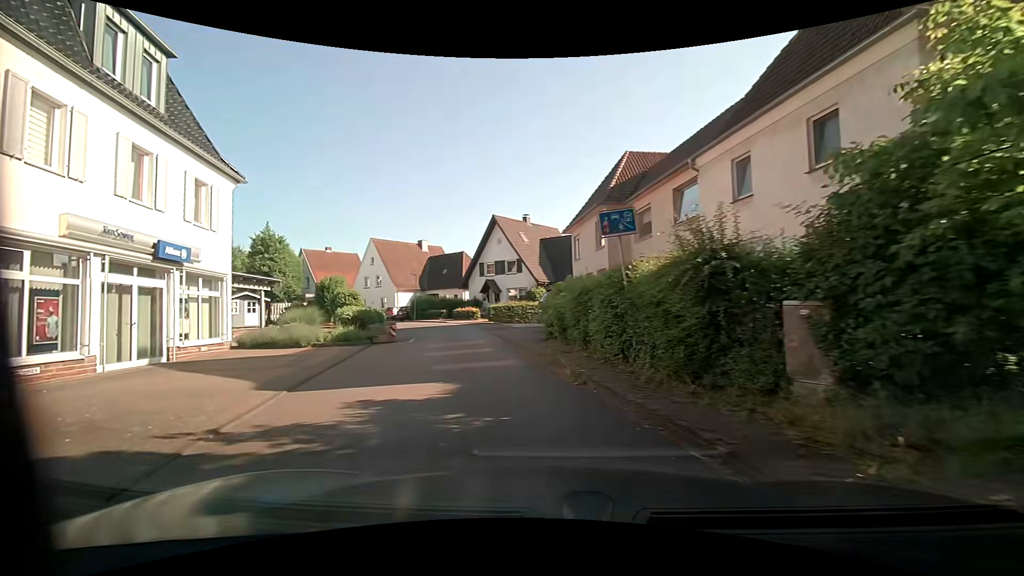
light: Day
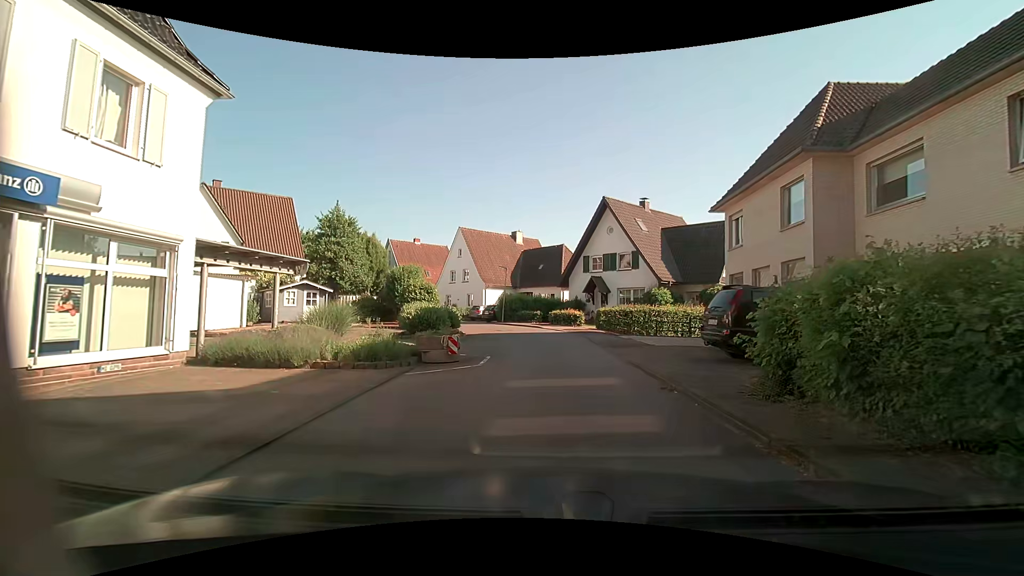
(-1.5, +8.2) m; -14°
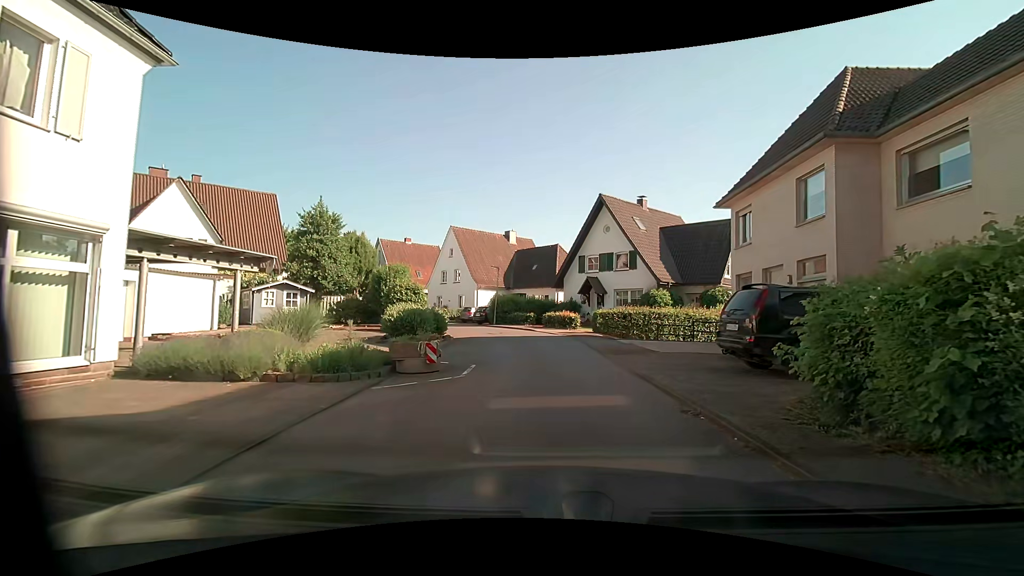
(+0.1, +1.6) m; +3°
